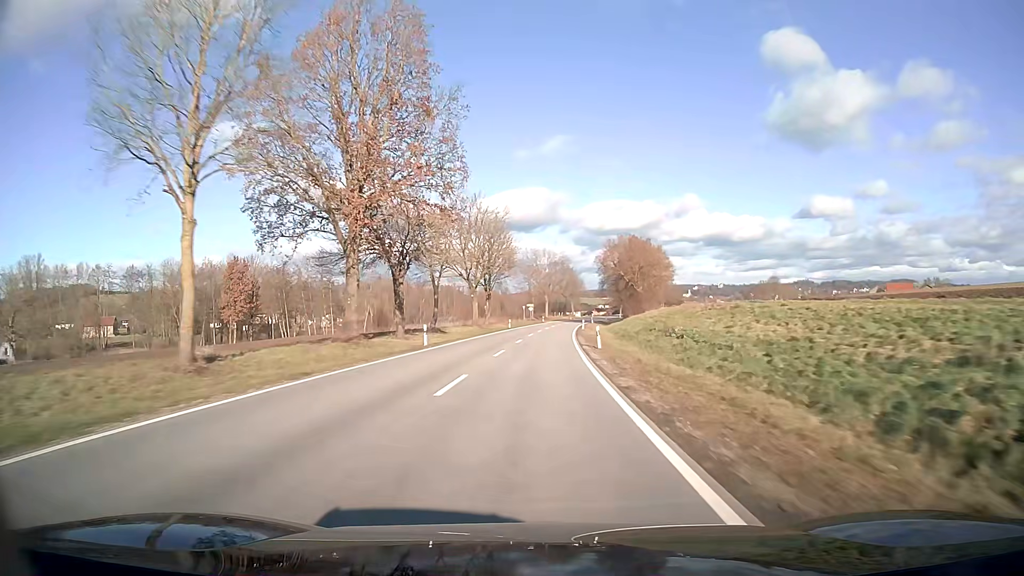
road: secondary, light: Day
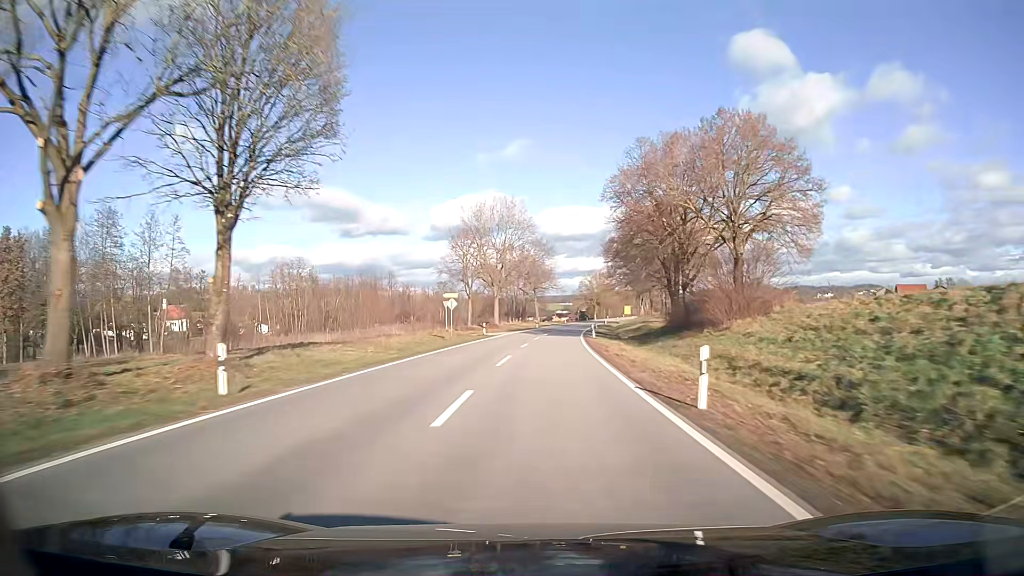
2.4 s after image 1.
(+2.0, +63.1) m; +4°
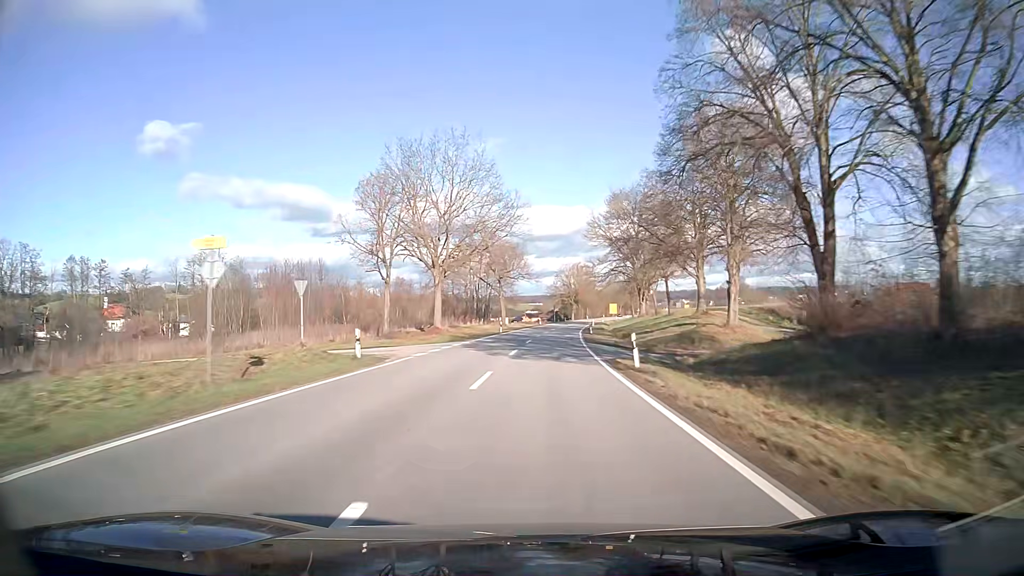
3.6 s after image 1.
(+0.7, +31.6) m; +3°
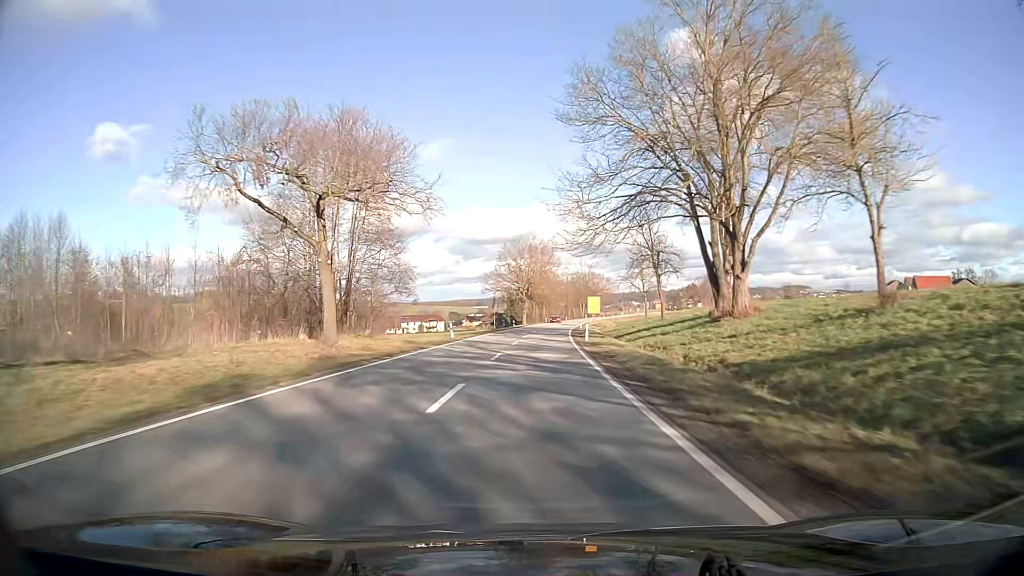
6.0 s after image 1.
(+2.6, +63.1) m; +4°
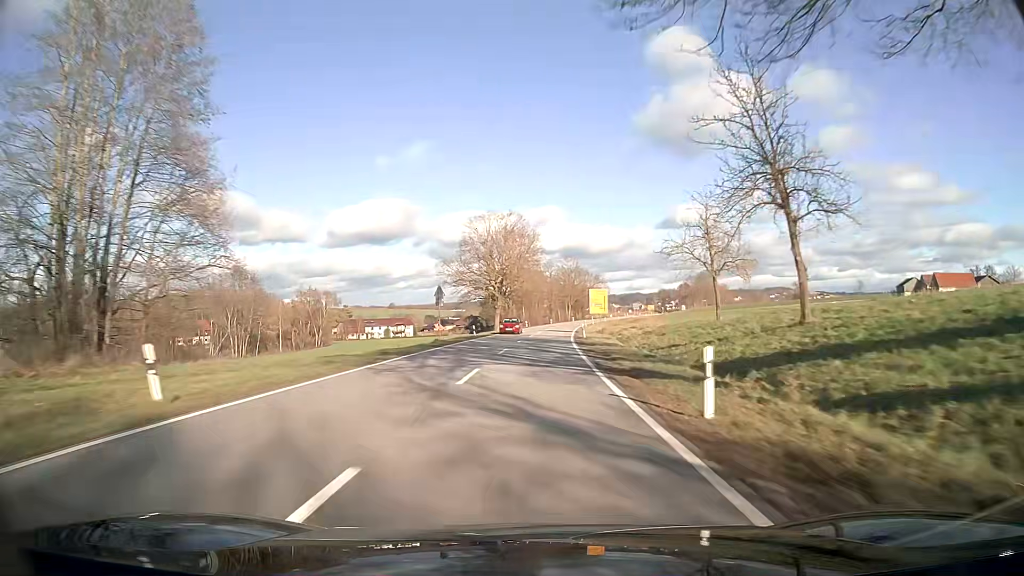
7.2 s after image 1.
(+0.4, +31.5) m; +1°
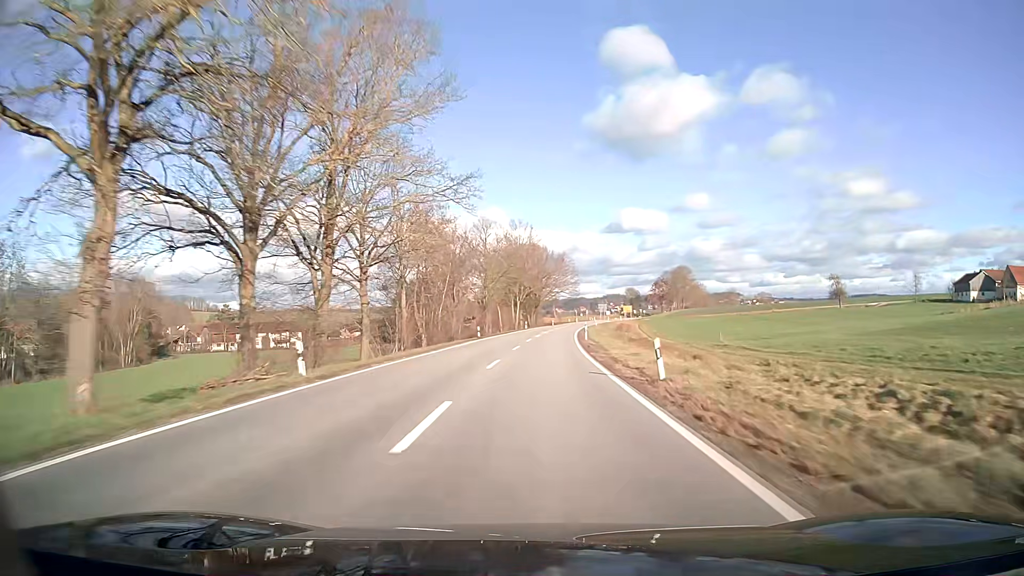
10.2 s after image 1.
(+3.4, +78.8) m; +5°
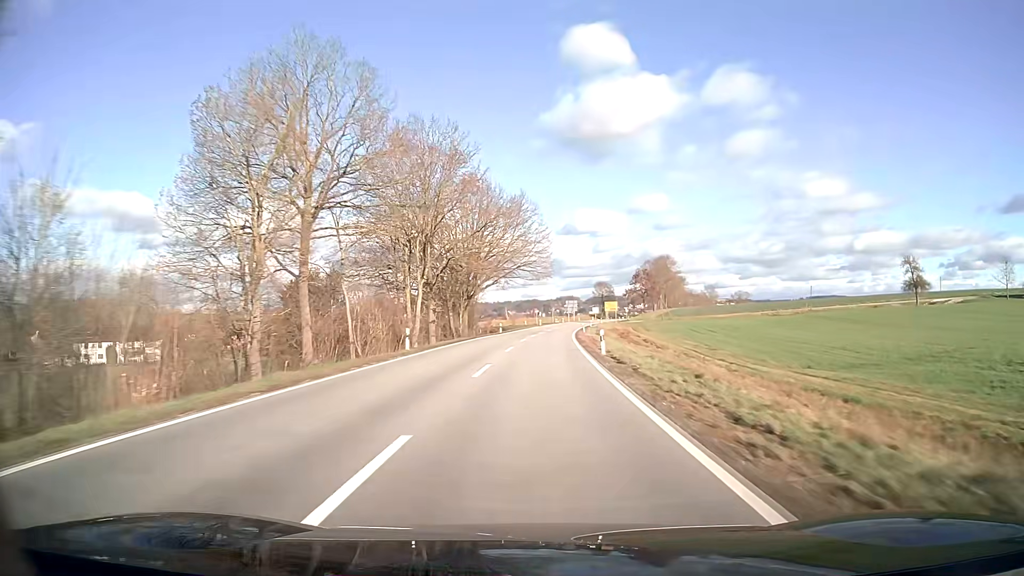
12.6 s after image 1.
(+2.2, +63.1) m; +4°
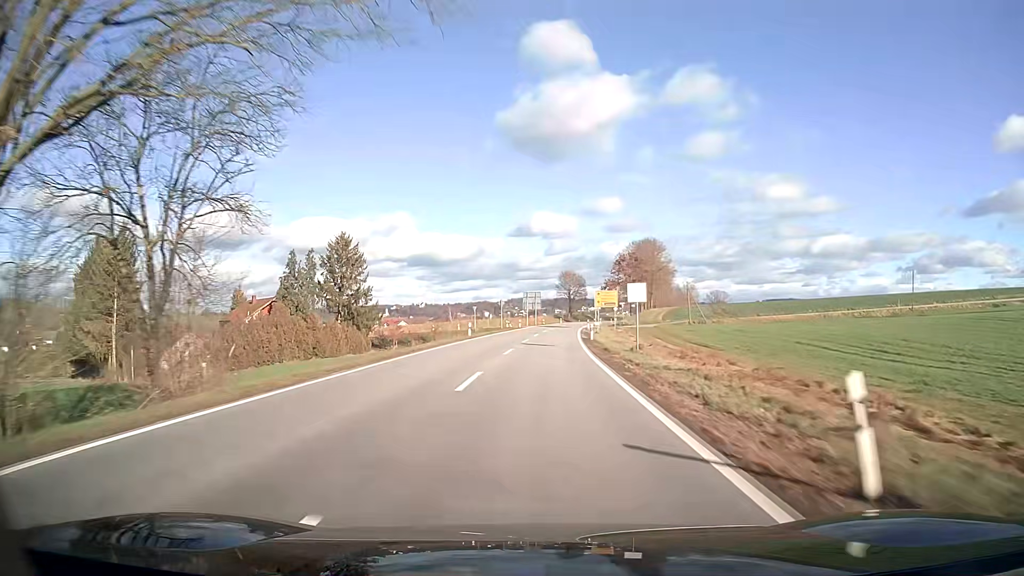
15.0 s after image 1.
(+2.3, +63.1) m; +4°
(0, +10) (0, +20) (+1, +30) (+1, +40) (+2, +50) (+2, +60) (+3, +70) (+4, +80) (+5, +90) (+6, +100) m
